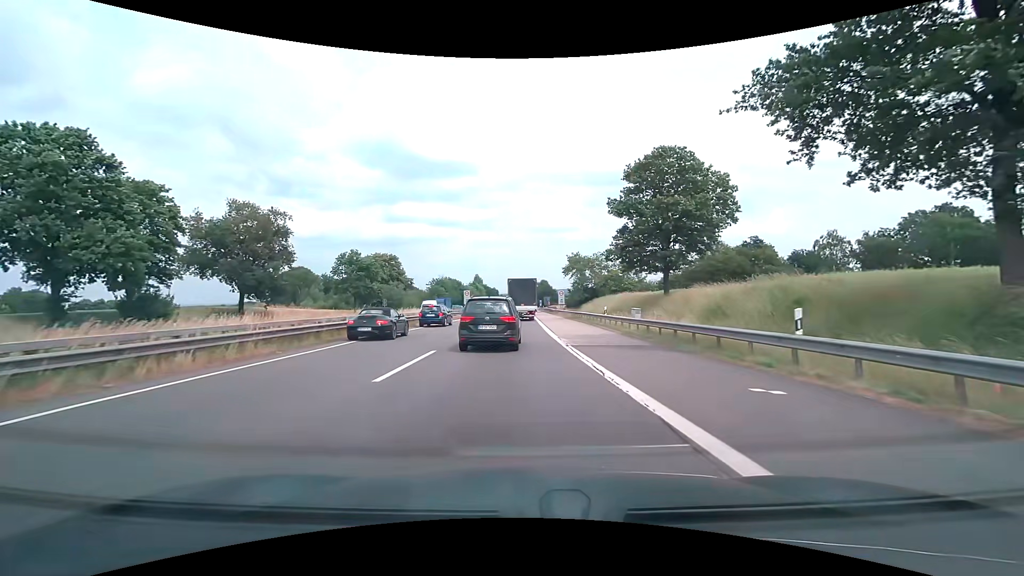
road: motorway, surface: asphalt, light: Day
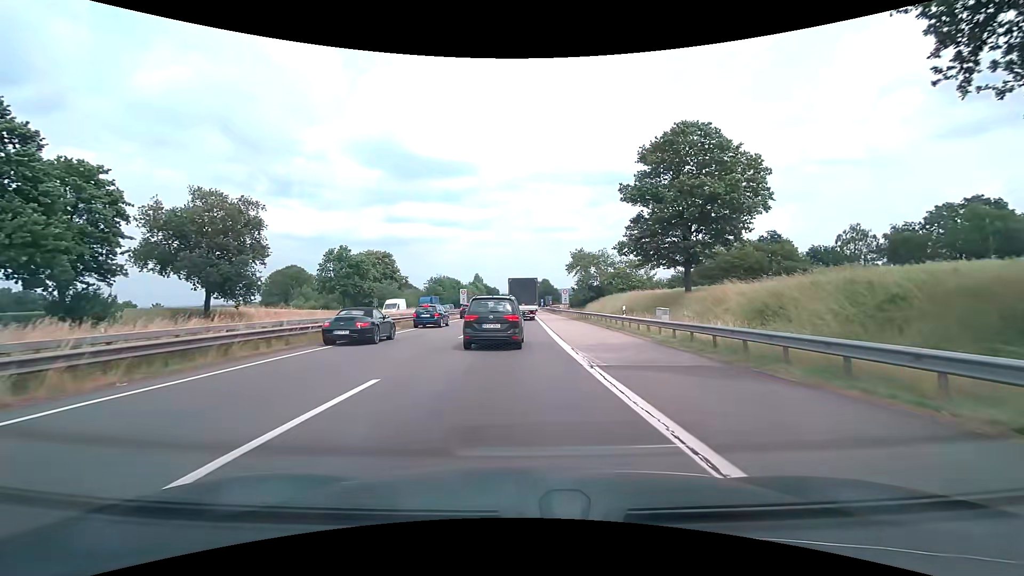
(0.0, +6.0) m; 0°
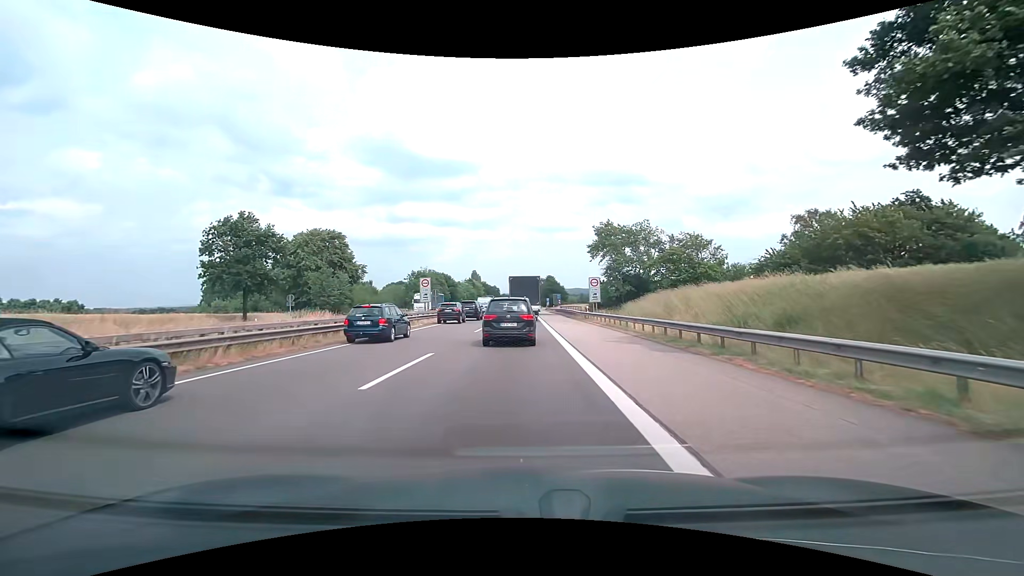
(-0.2, +30.6) m; 0°
